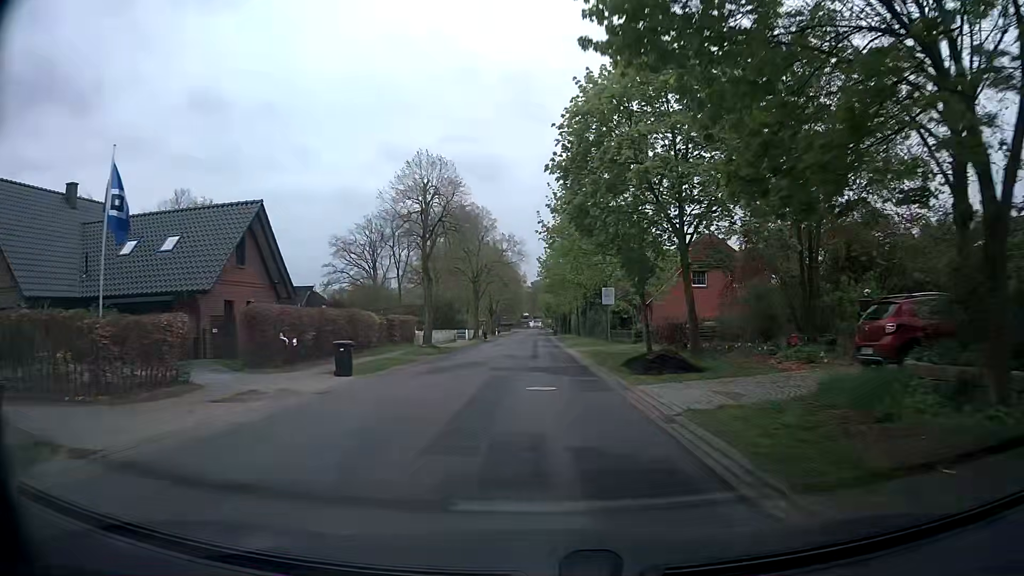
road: secondary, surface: asphalt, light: Day
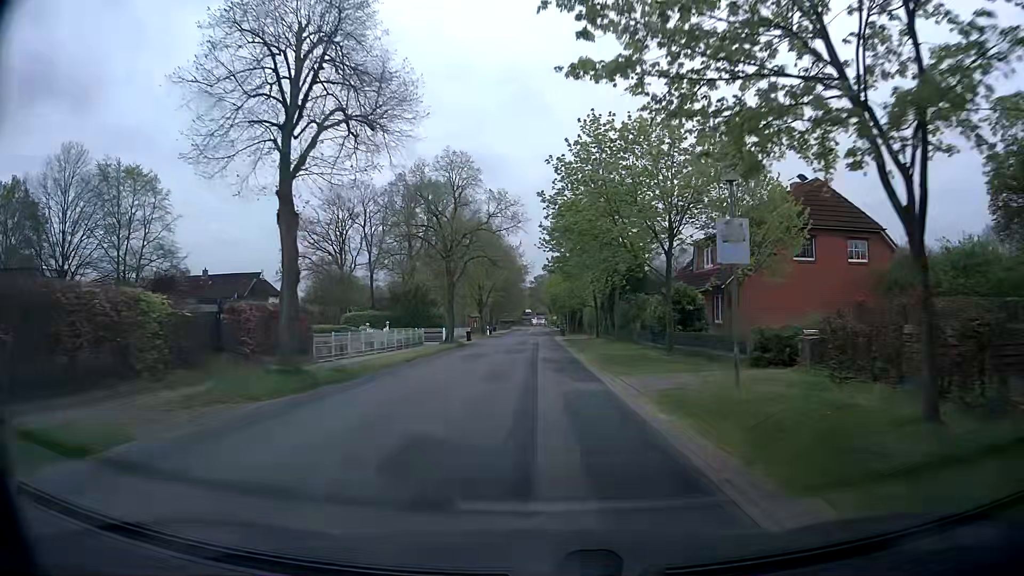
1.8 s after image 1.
(+0.1, +22.3) m; 0°
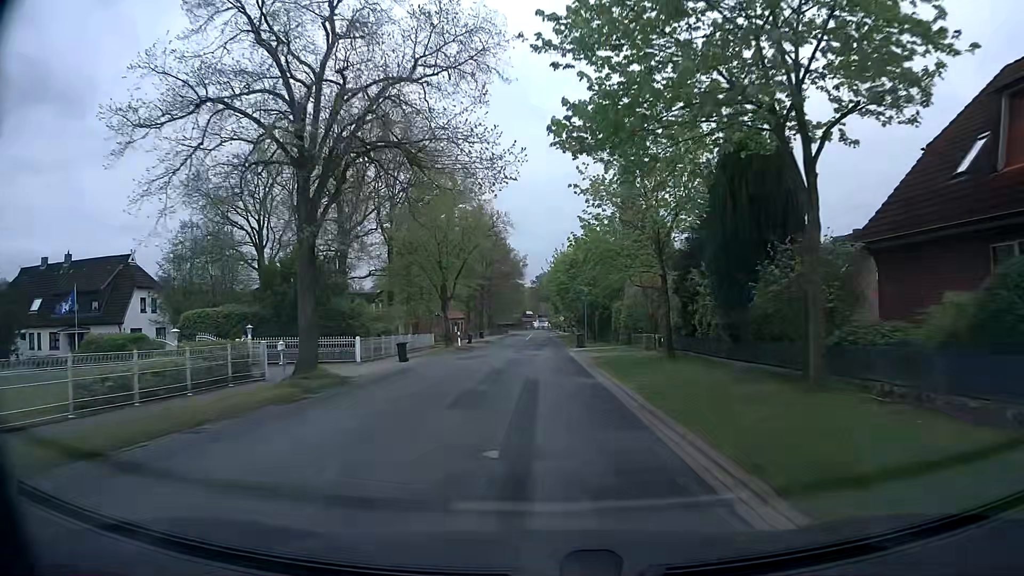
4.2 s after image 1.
(0.0, +30.5) m; 0°
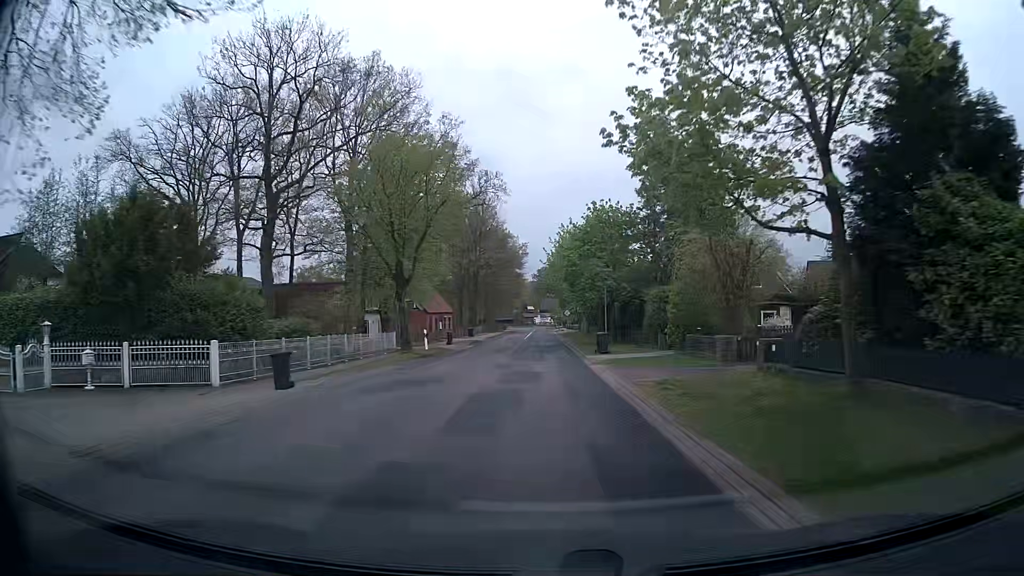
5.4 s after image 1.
(-0.1, +15.2) m; -1°
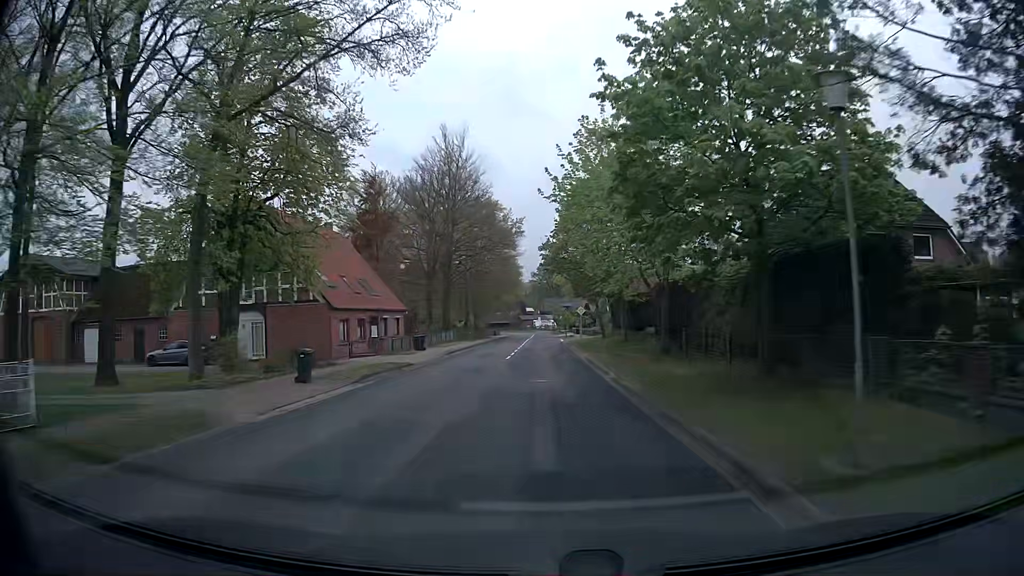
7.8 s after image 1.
(-0.1, +30.9) m; 0°
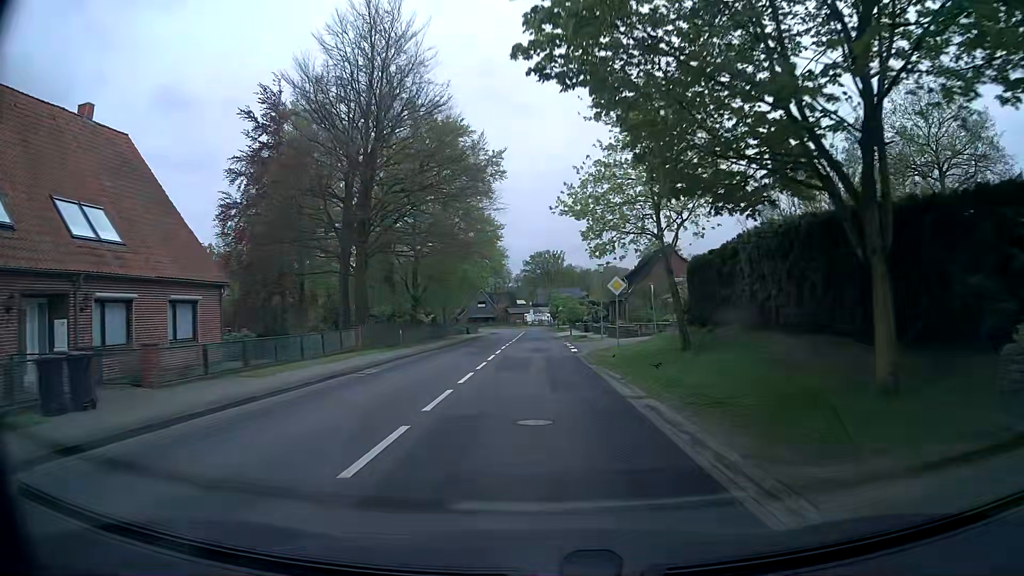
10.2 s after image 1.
(+0.2, +32.1) m; +1°
(0, +10) (0, +20) (0, +30) (0, +40) (0, +50) (0, +60) (0, +70) (-1, +80) (-1, +90) (-1, +100) m
